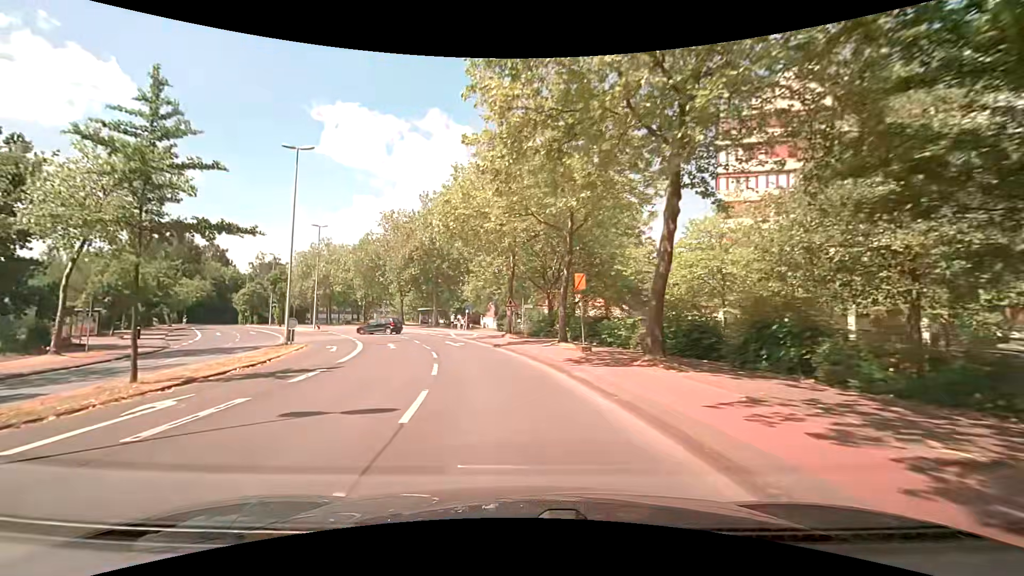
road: unclassified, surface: asphalt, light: Day
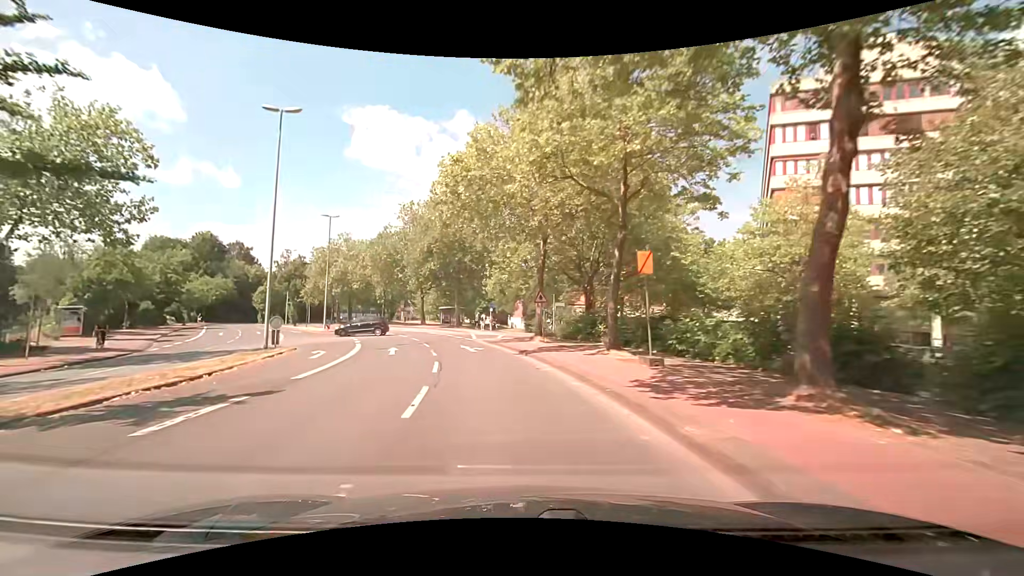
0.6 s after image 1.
(-0.2, +6.1) m; -4°
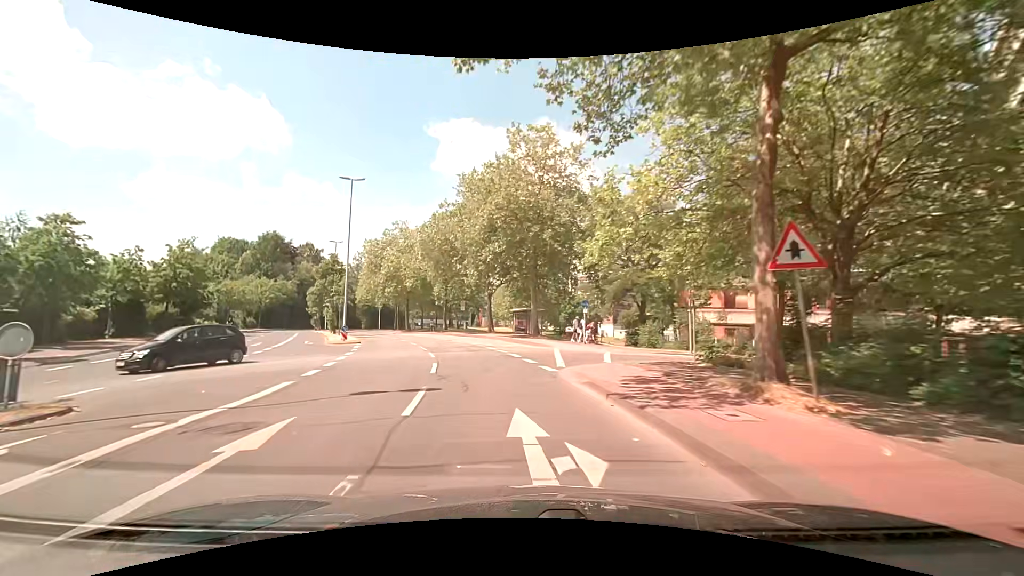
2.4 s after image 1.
(-1.2, +18.3) m; -9°
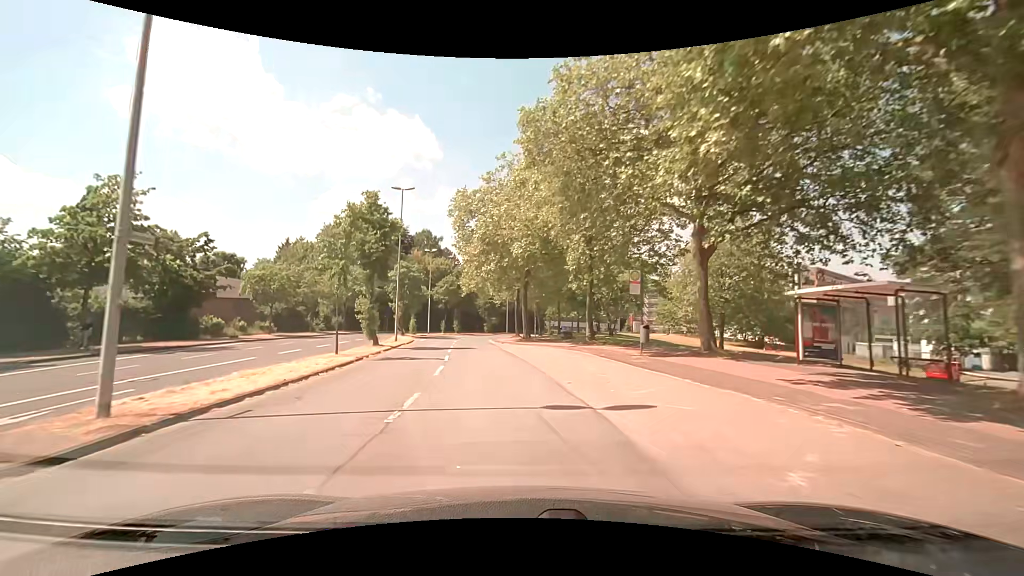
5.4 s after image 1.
(-4.1, +31.0) m; -16°
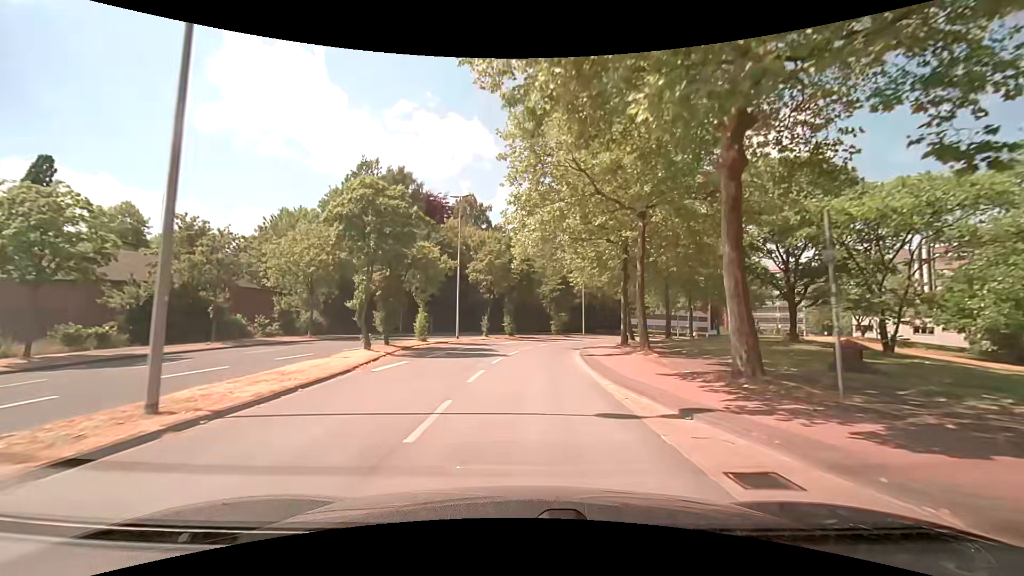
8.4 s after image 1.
(-2.9, +31.5) m; -7°
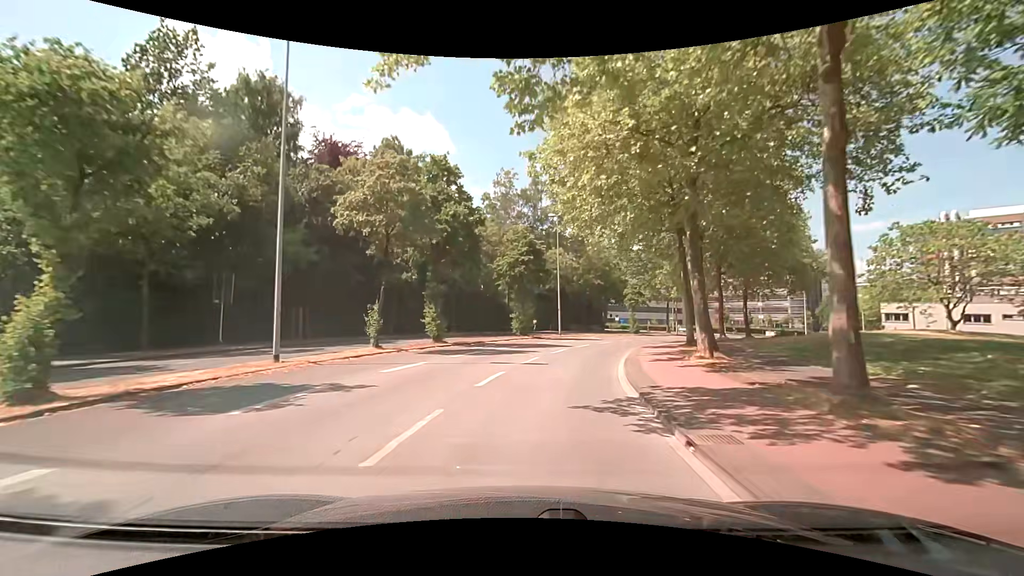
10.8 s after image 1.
(+0.9, +25.0) m; +5°
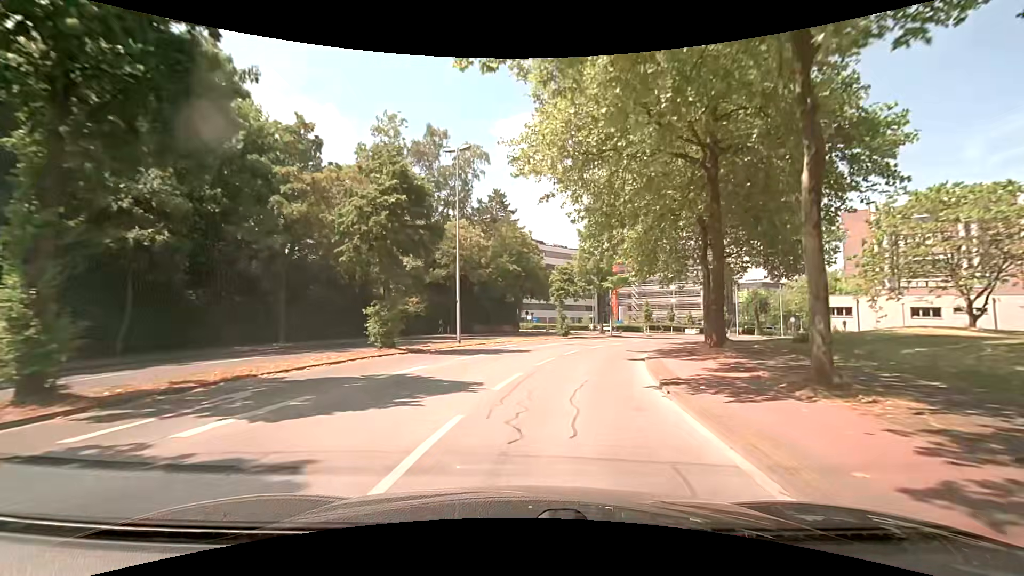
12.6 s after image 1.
(+1.3, +18.9) m; +11°
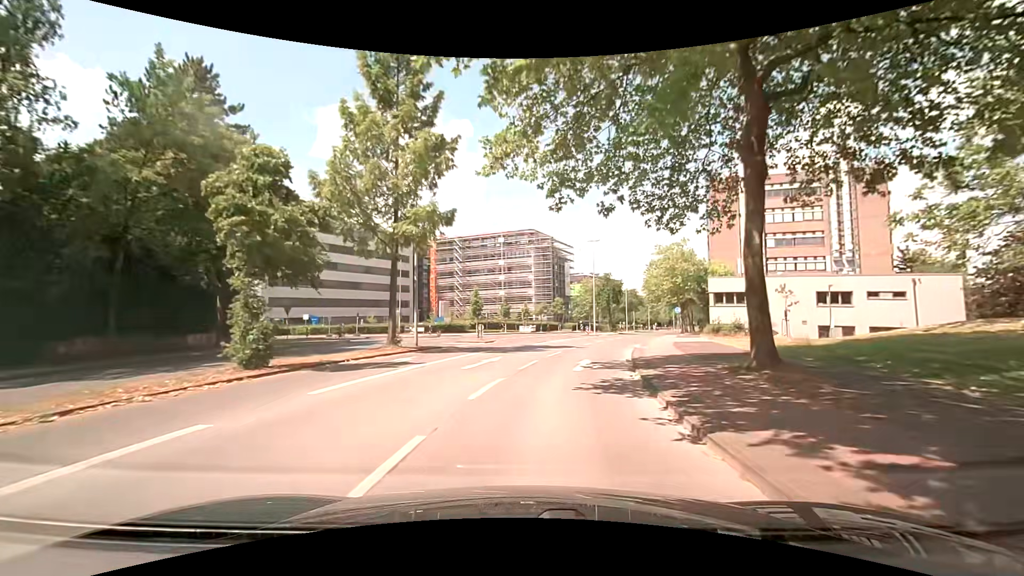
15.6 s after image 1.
(+5.1, +30.4) m; +20°
(0, +10) (+2, +20) (+4, +30) (+6, +39) (+9, +49) (+12, +58) (+15, +68) (+18, +78) (+21, +87) (+24, +97) m
